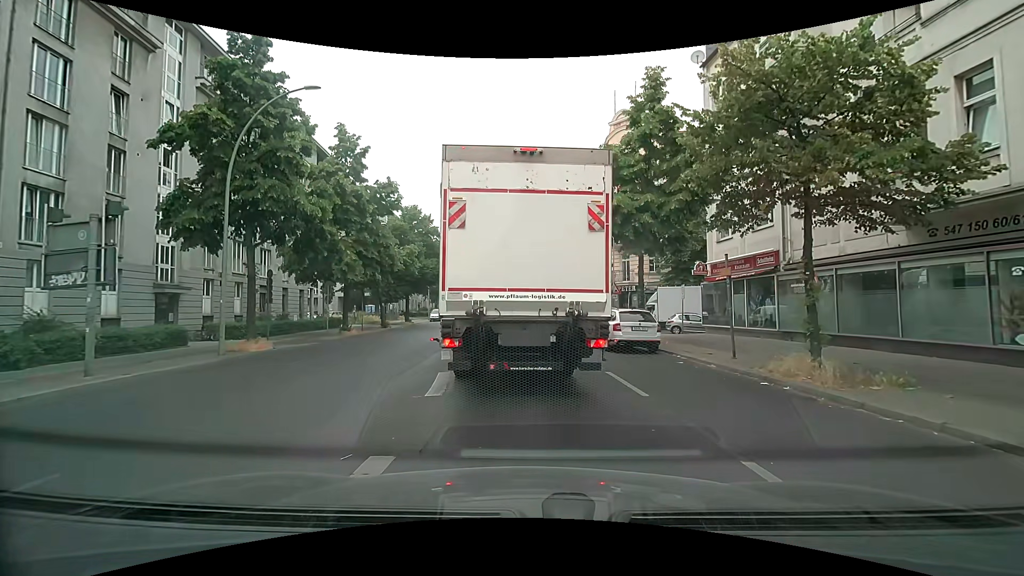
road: secondary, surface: asphalt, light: Day
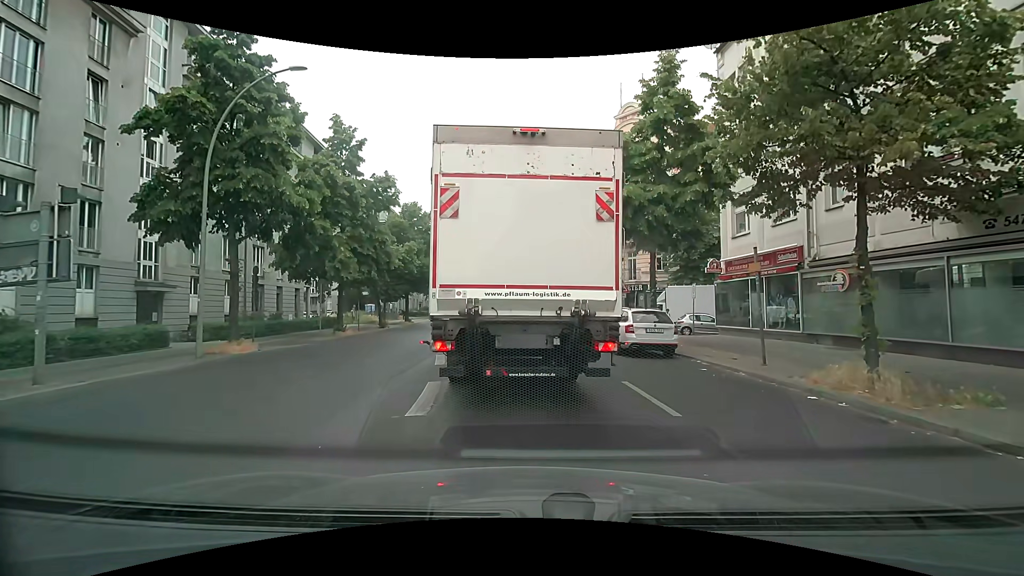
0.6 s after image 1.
(0.0, +1.4) m; +1°
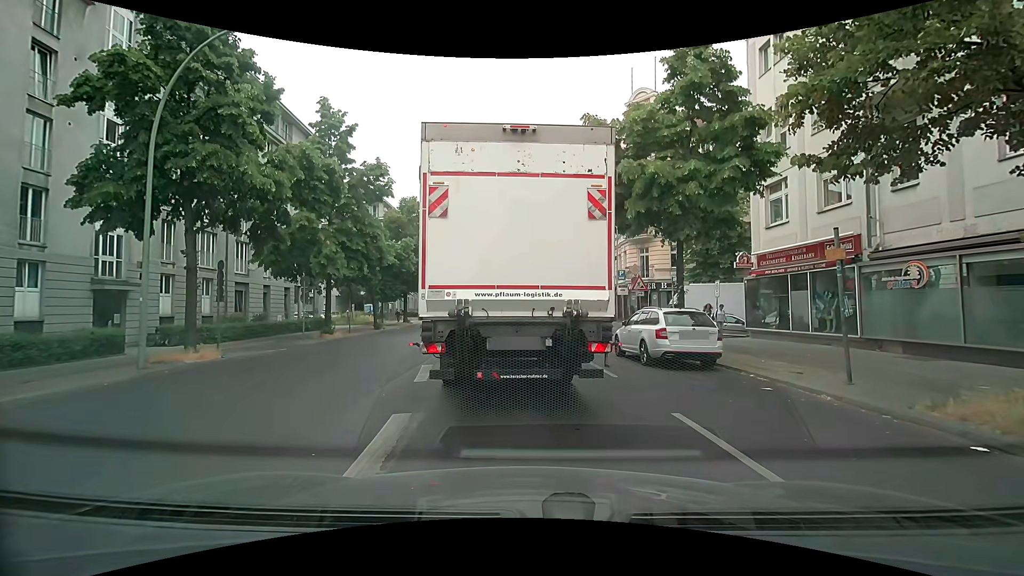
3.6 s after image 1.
(0.0, +2.8) m; +1°
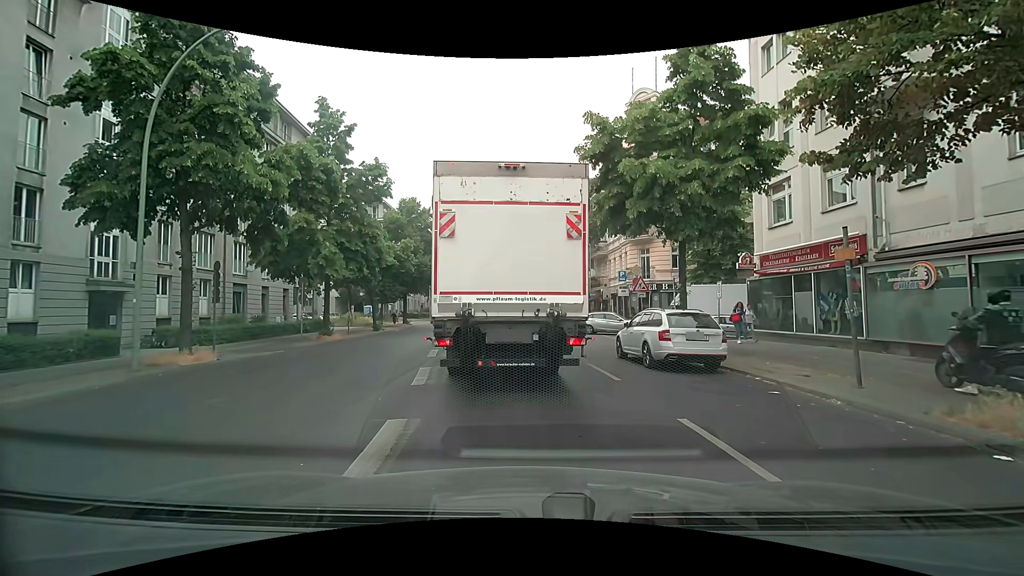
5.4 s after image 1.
(0.0, +0.3) m; 0°
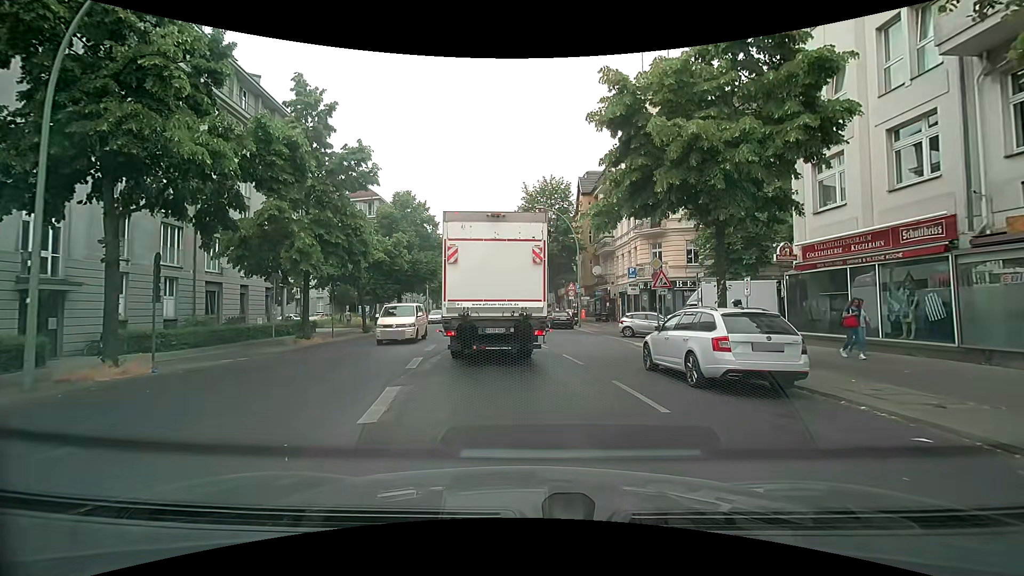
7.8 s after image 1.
(-0.1, +3.3) m; -1°
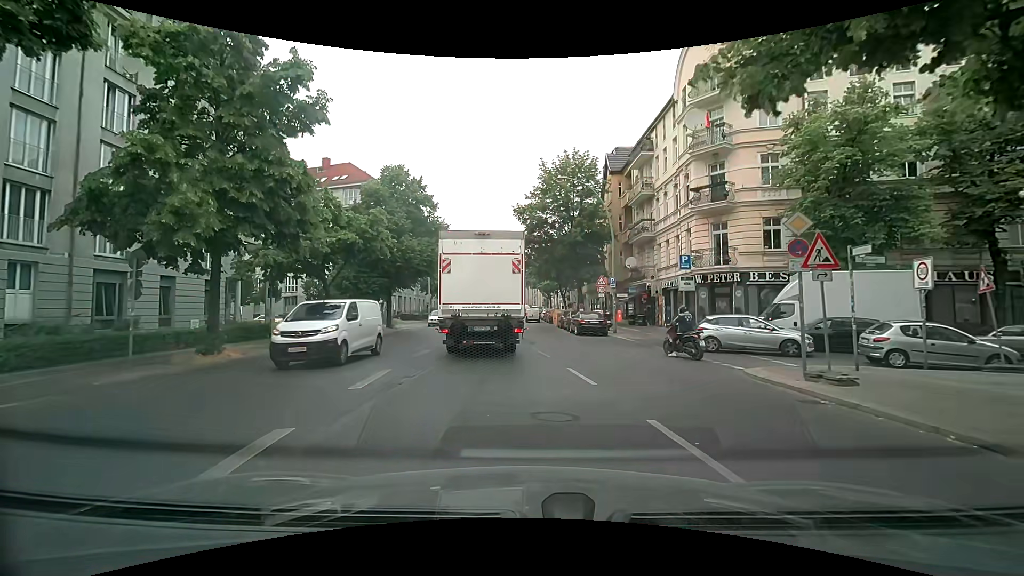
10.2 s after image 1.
(-0.3, +9.8) m; -3°
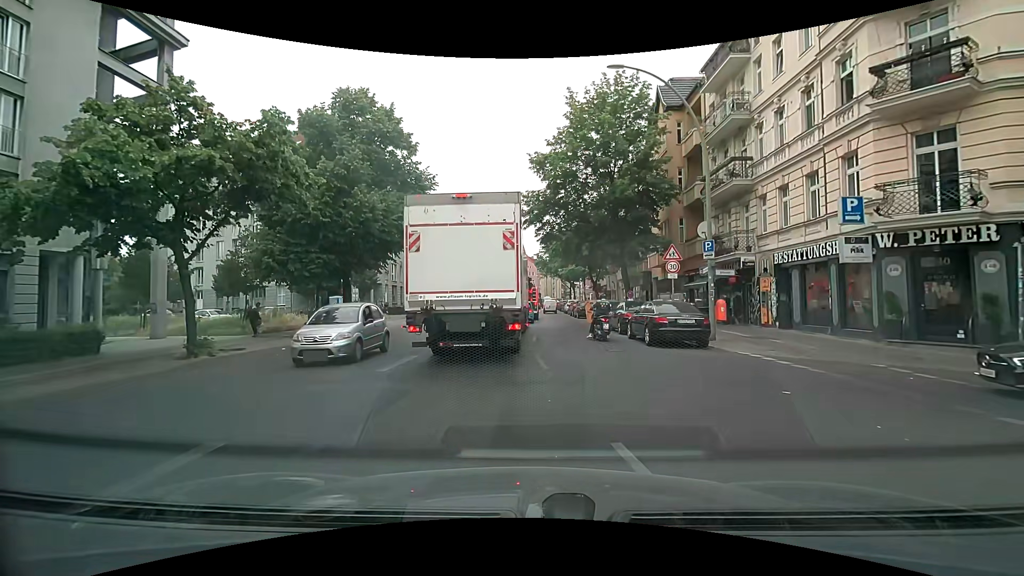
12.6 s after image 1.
(-0.1, +13.7) m; -2°
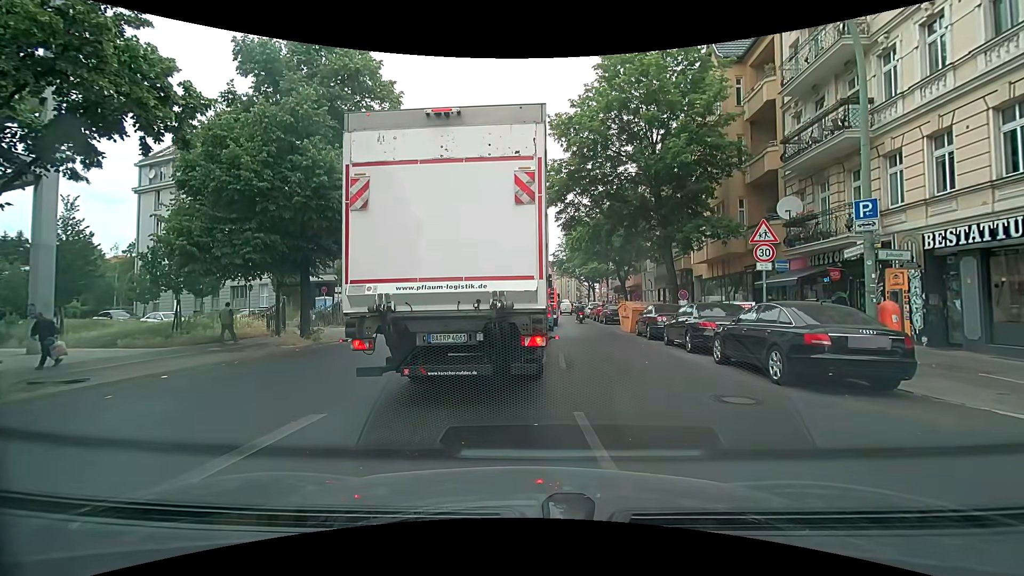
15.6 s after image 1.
(-0.1, +6.8) m; -3°
